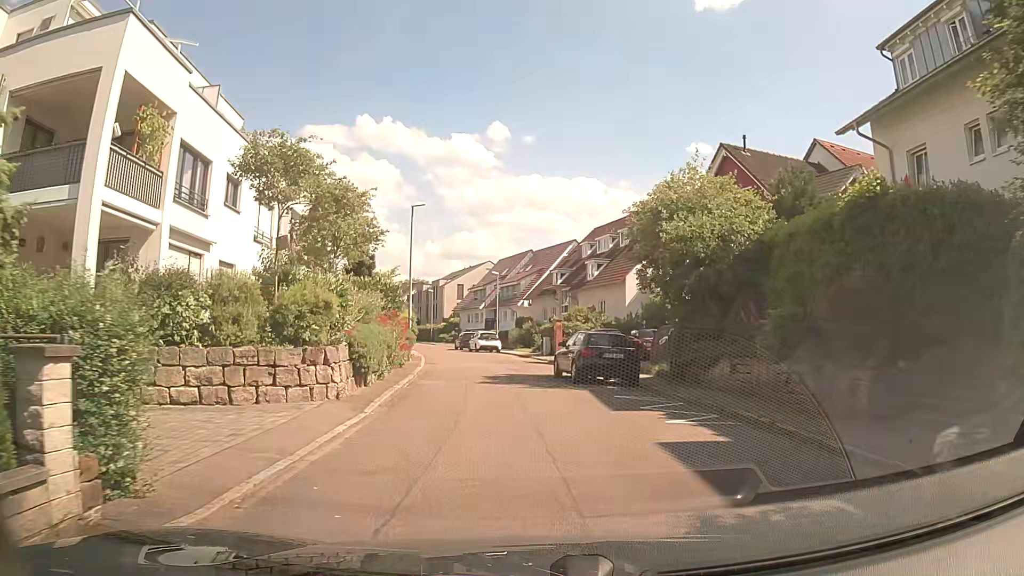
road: residential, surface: asphalt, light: Day
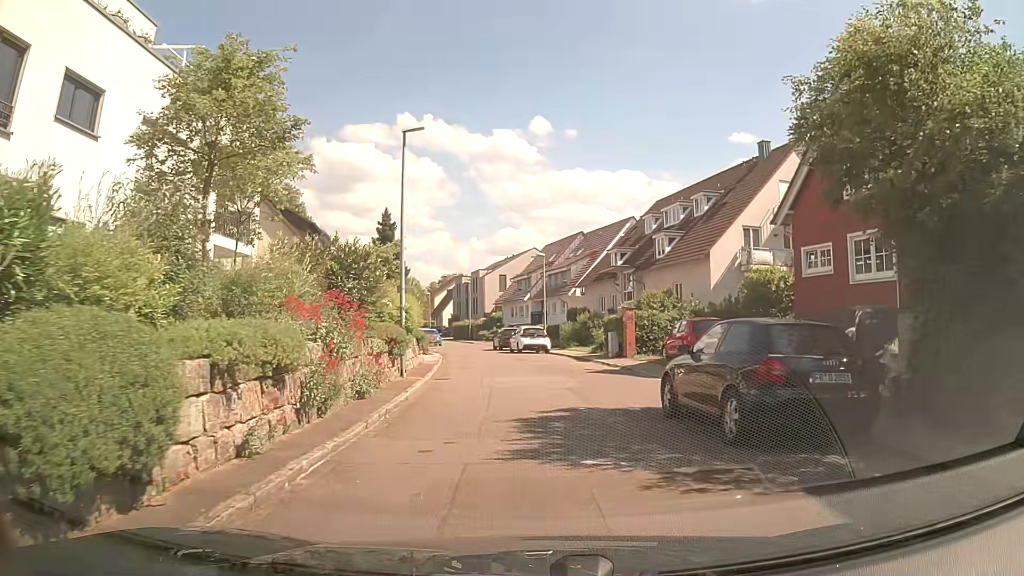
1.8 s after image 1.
(-0.4, +10.5) m; -4°
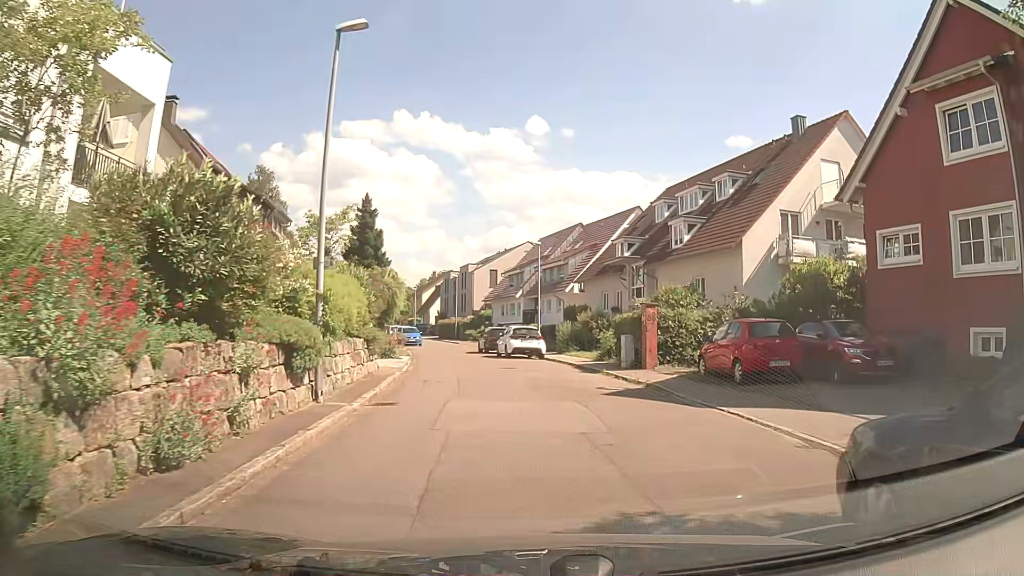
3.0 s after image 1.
(0.0, +6.3) m; 0°
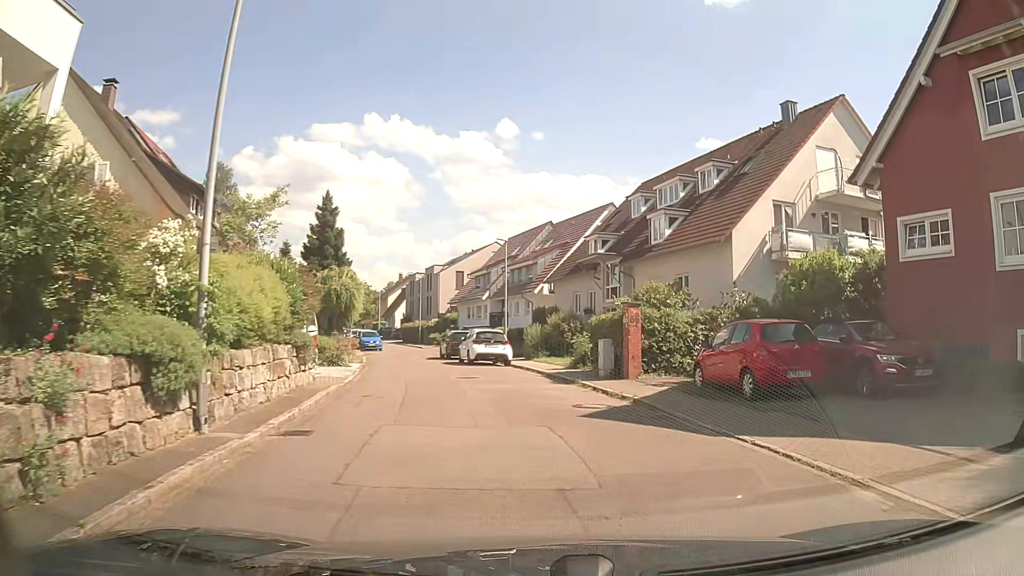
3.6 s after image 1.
(+0.1, +3.0) m; +2°
